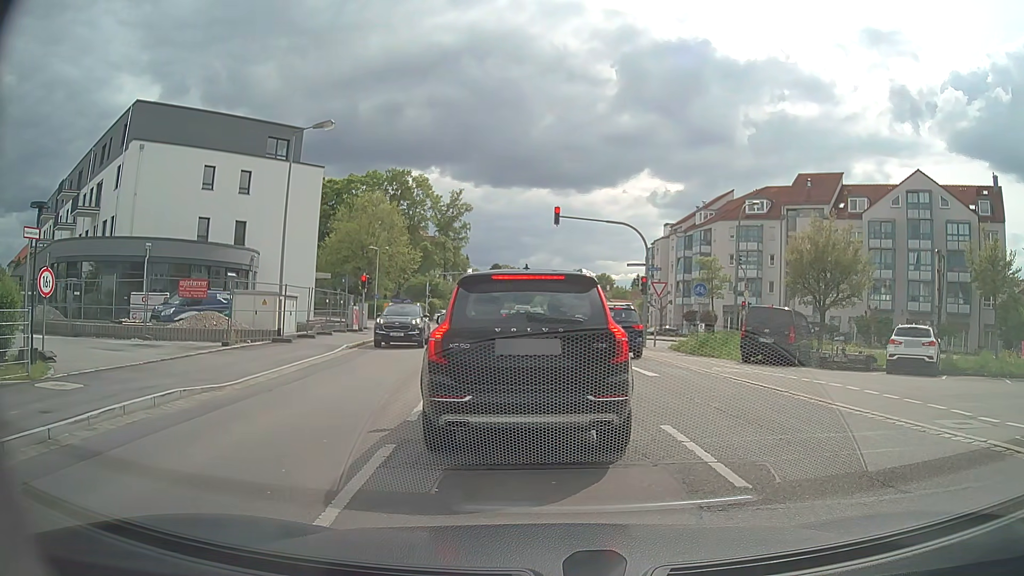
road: secondary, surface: asphalt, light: Day
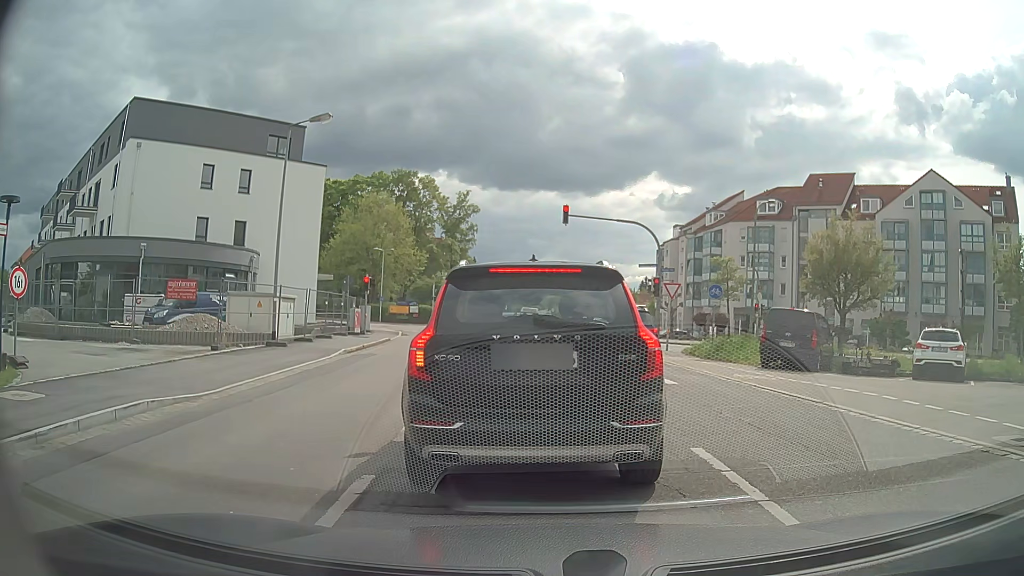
(0.0, +1.3) m; 0°
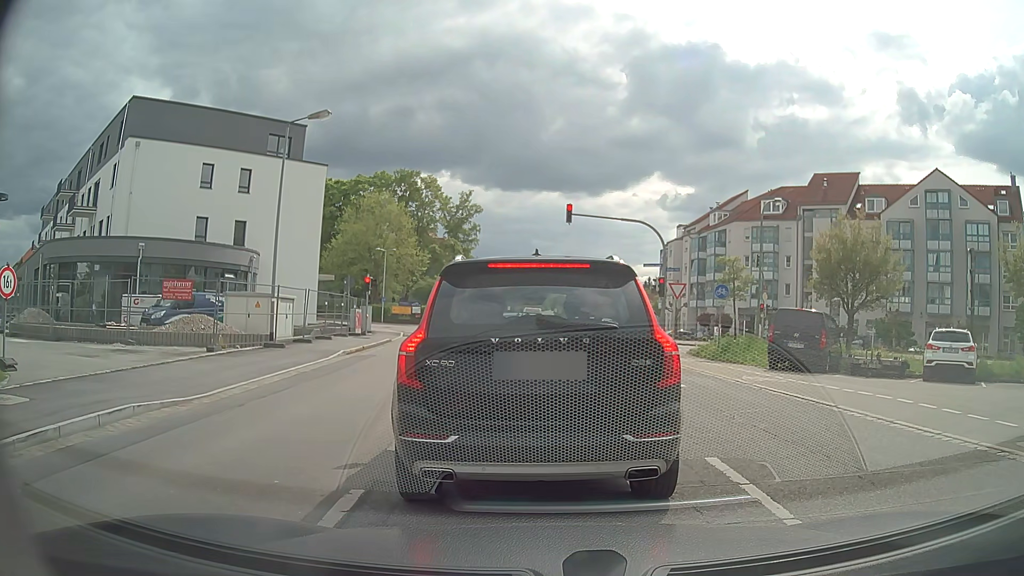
(0.0, +0.5) m; 0°
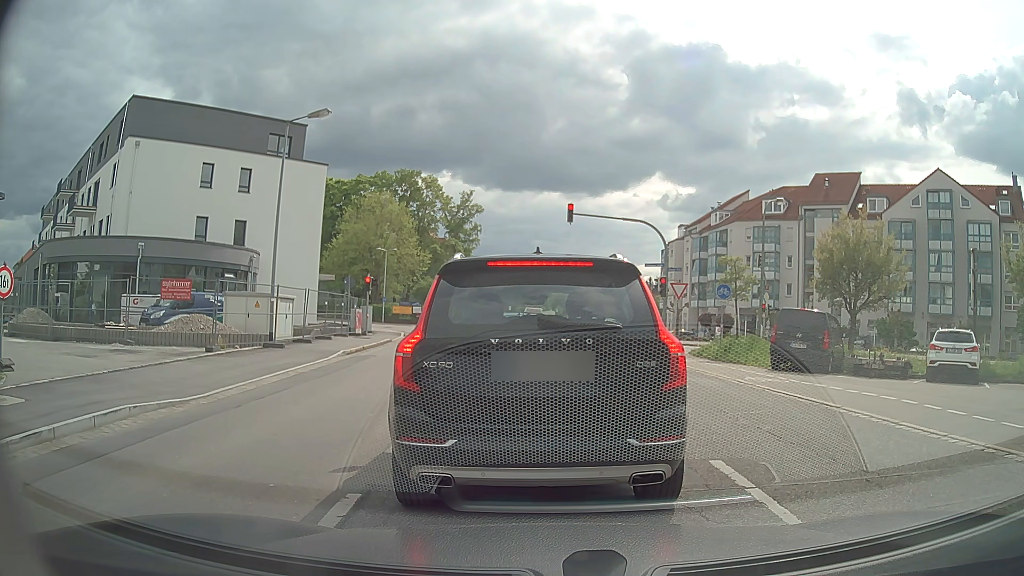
(0.0, +0.2) m; 0°
